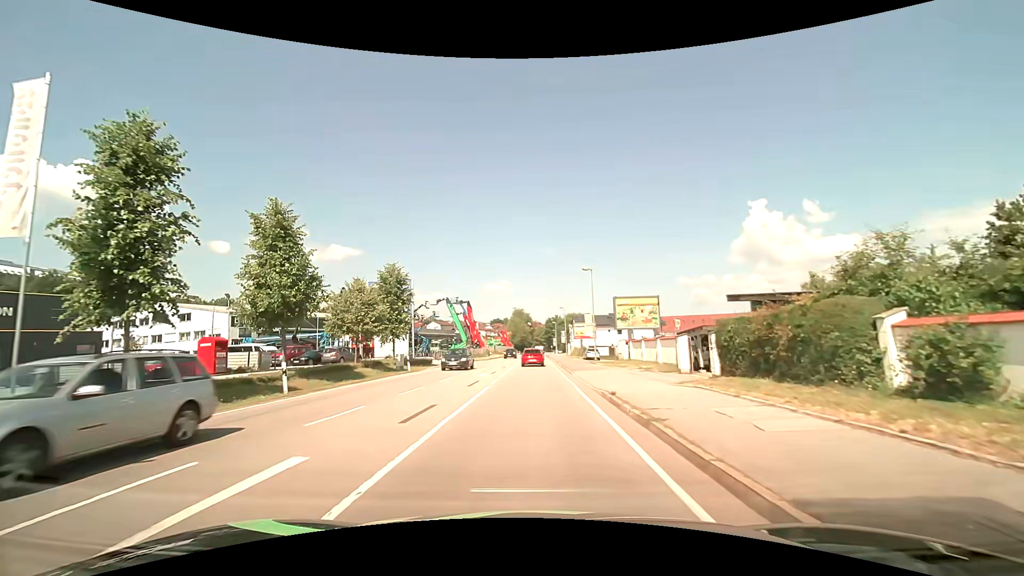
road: primary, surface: asphalt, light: Day
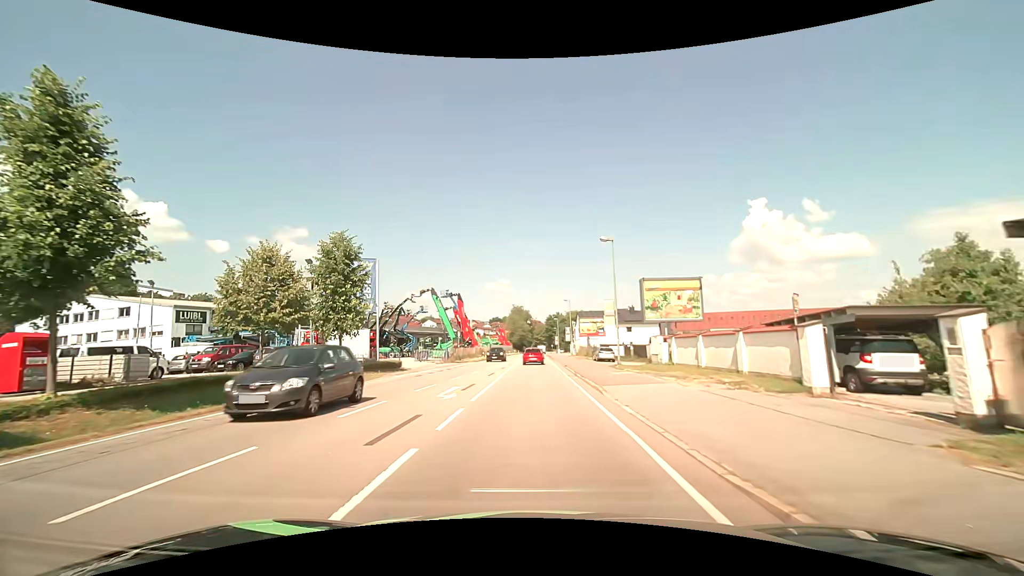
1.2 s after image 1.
(0.0, +11.2) m; 0°
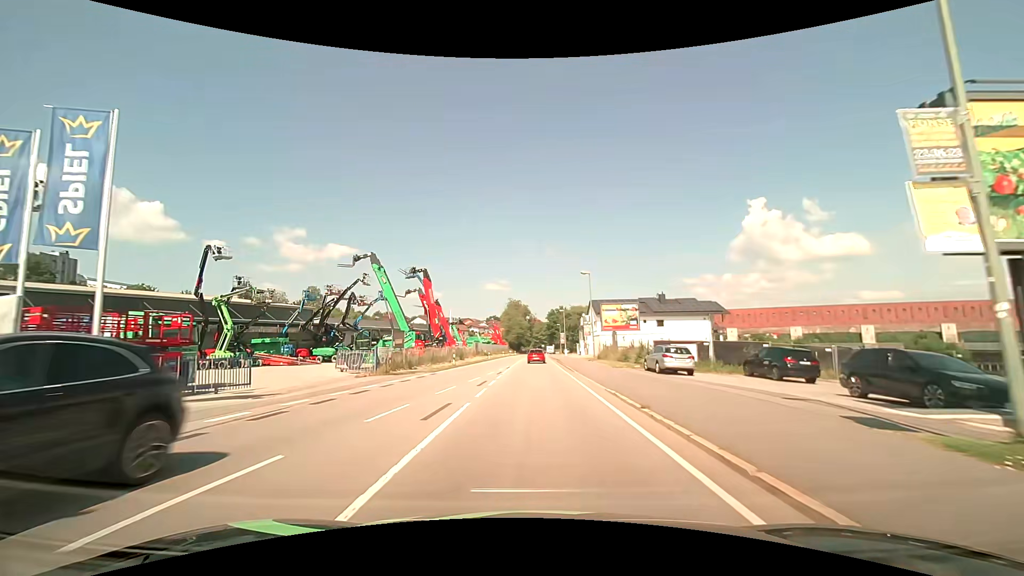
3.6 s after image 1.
(-0.1, +24.6) m; 0°
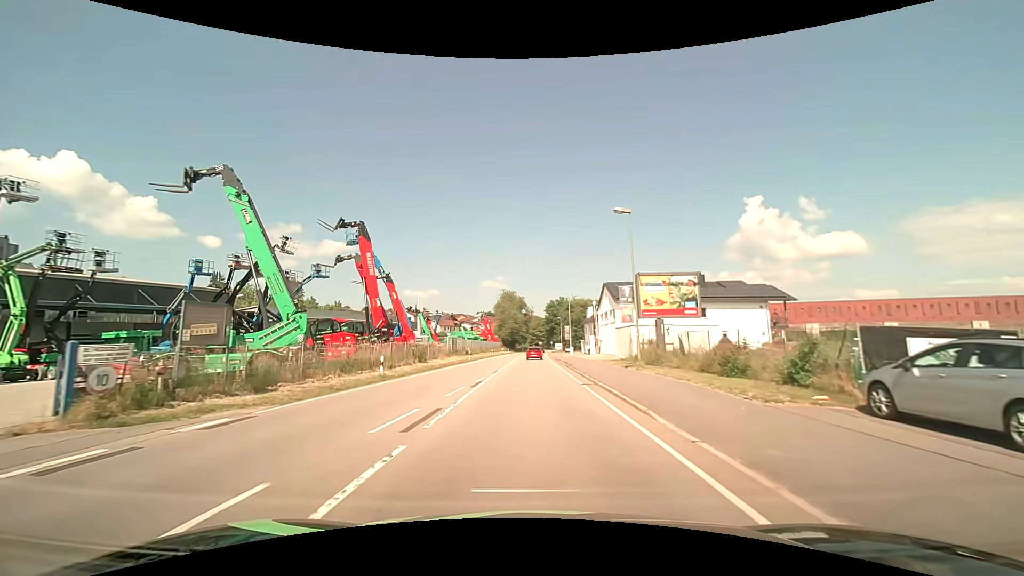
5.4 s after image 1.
(-0.1, +19.5) m; 0°
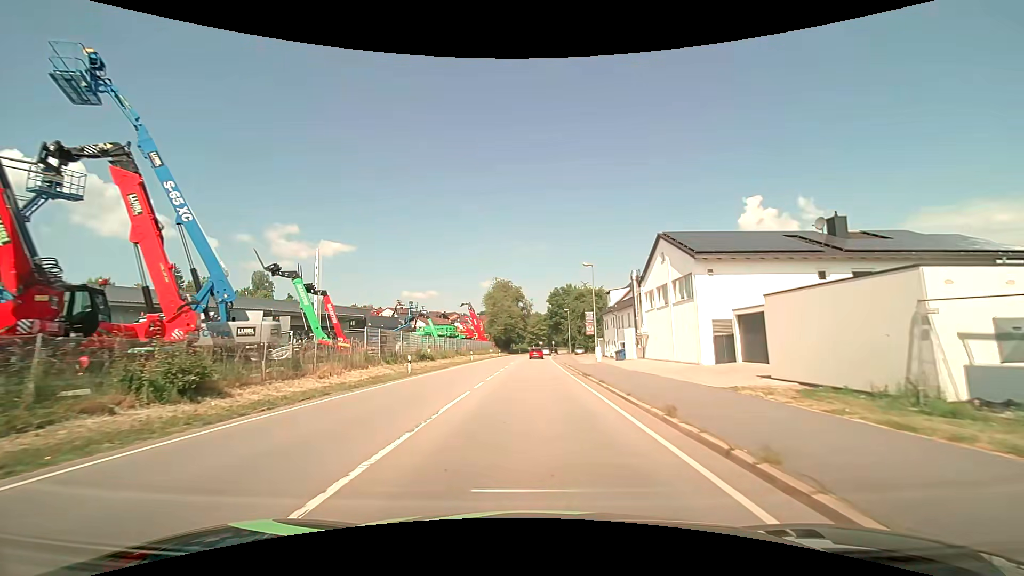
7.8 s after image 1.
(0.0, +27.2) m; 0°
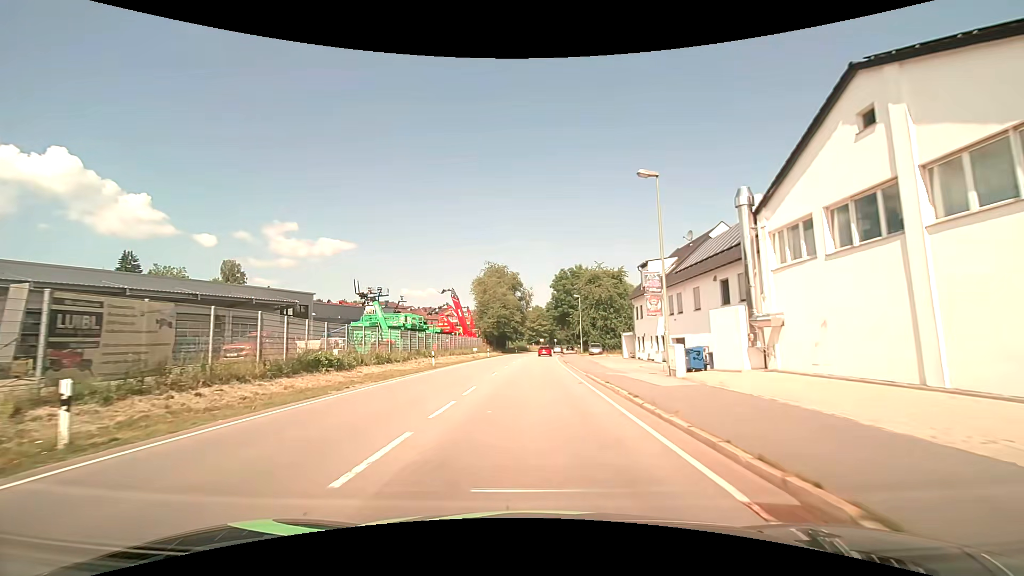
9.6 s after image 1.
(0.0, +21.2) m; 0°
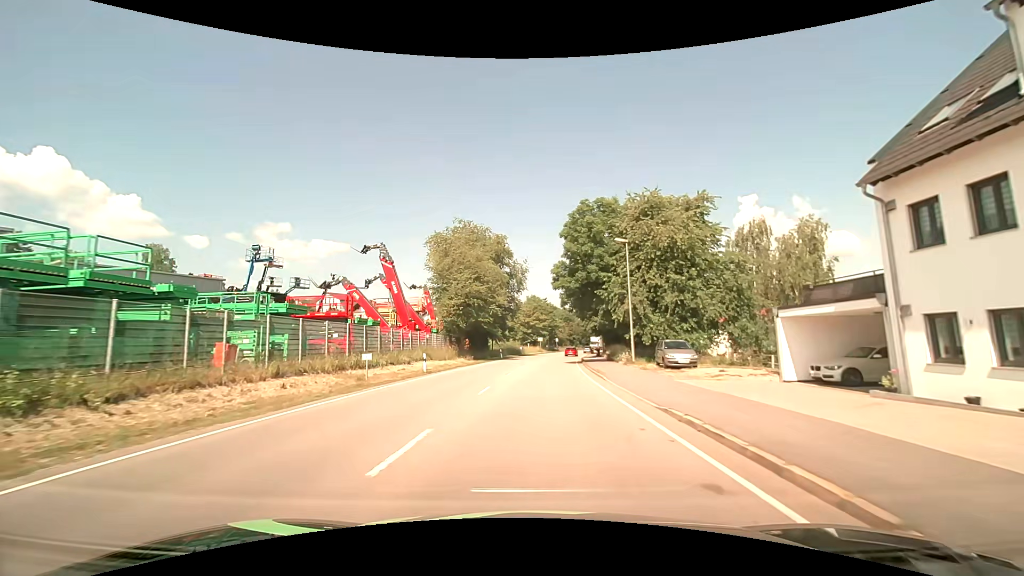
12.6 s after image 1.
(0.0, +35.9) m; 0°
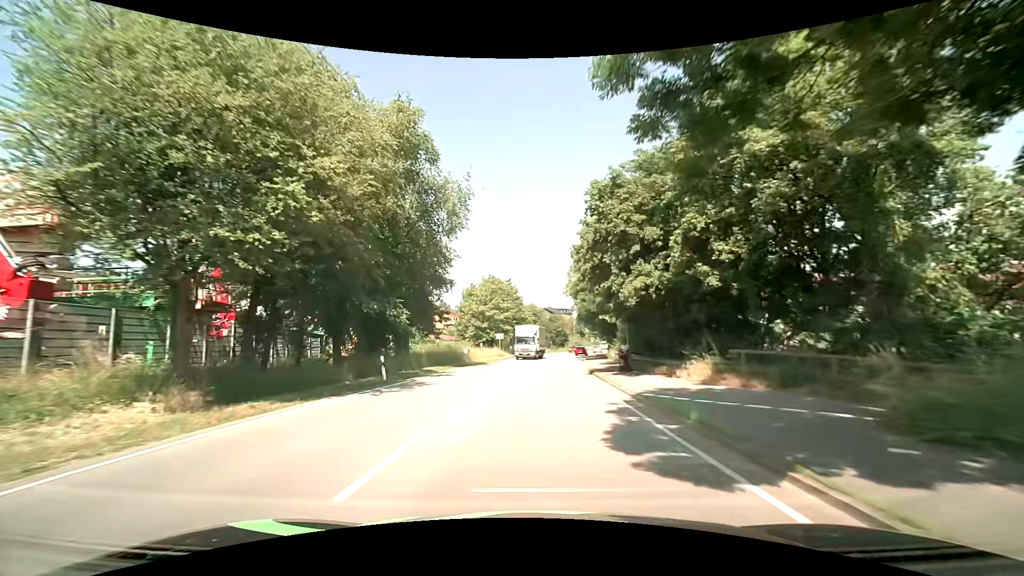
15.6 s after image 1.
(+1.1, +36.9) m; +4°
(0, +10) (0, +20) (+1, +30) (+1, +40) (+3, +50) (+4, +60) (+5, +70) (+7, +80) (+9, +89) (+11, +99) m
